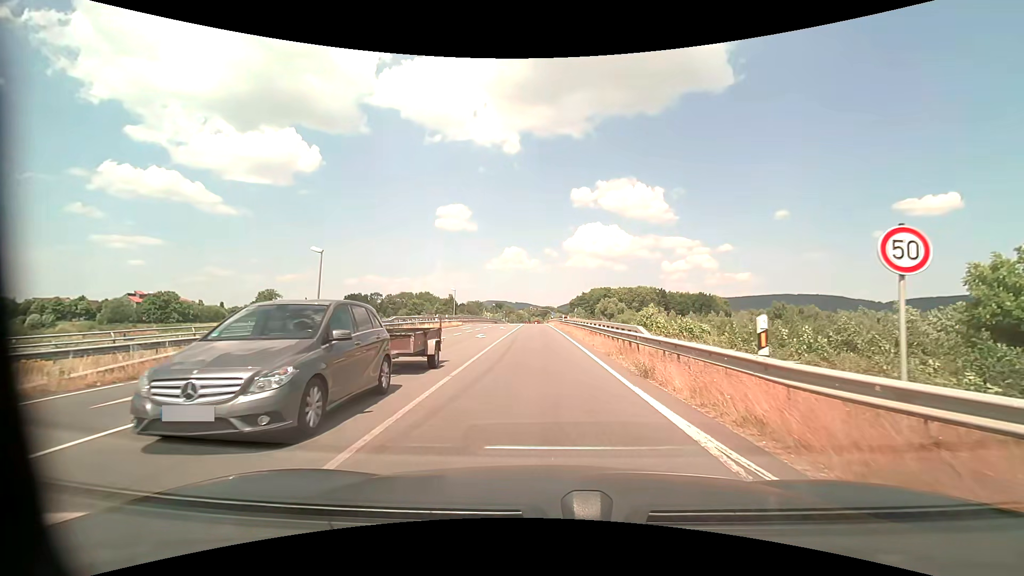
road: secondary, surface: asphalt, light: Day
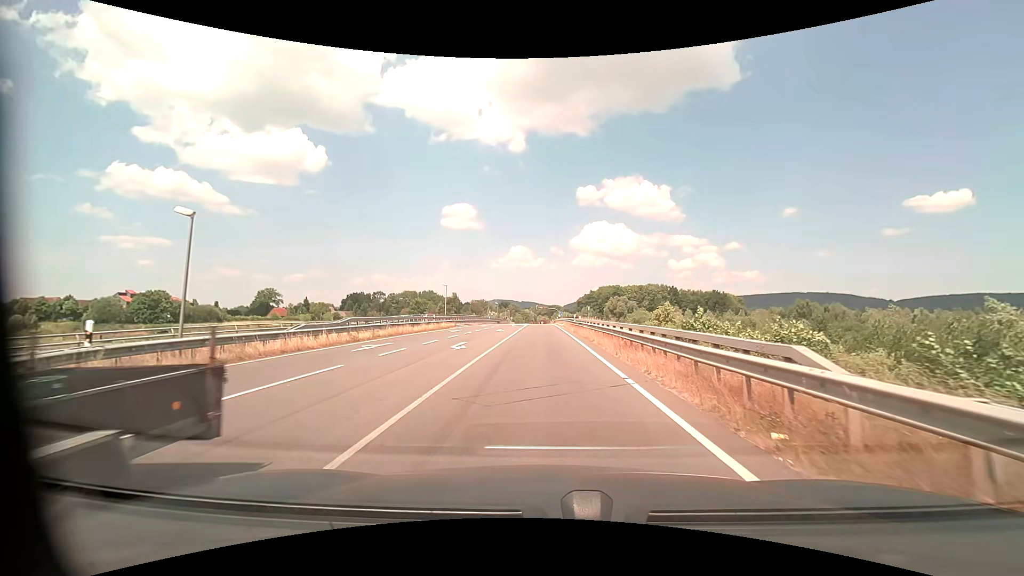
(-0.1, +9.8) m; -1°
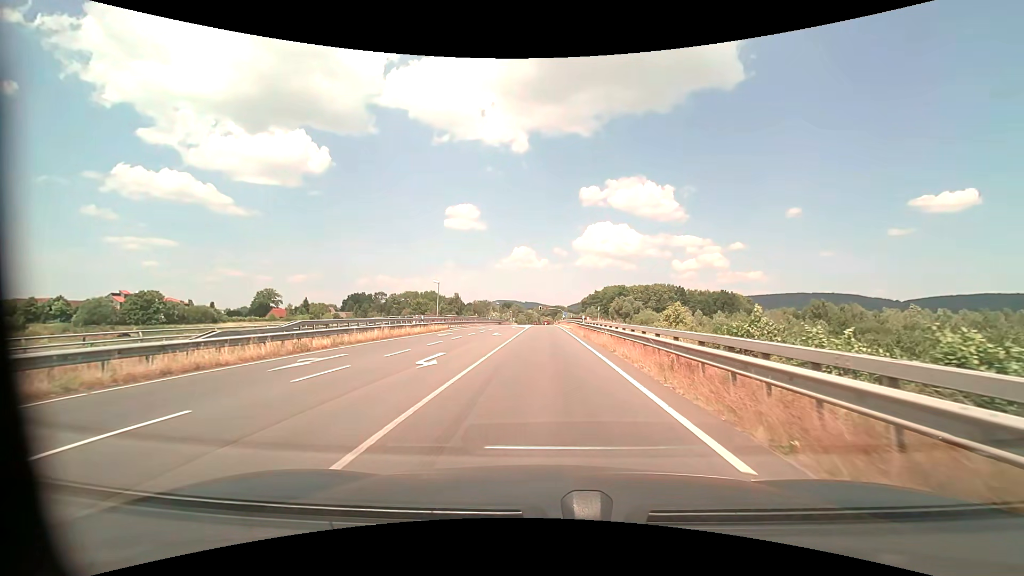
(0.0, +6.0) m; 0°
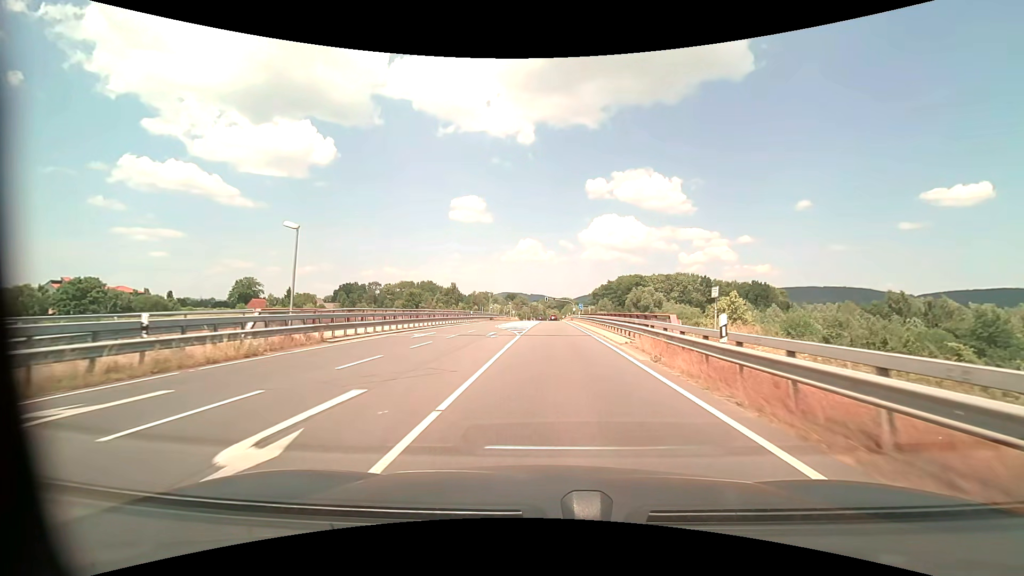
(-0.3, +29.4) m; -1°
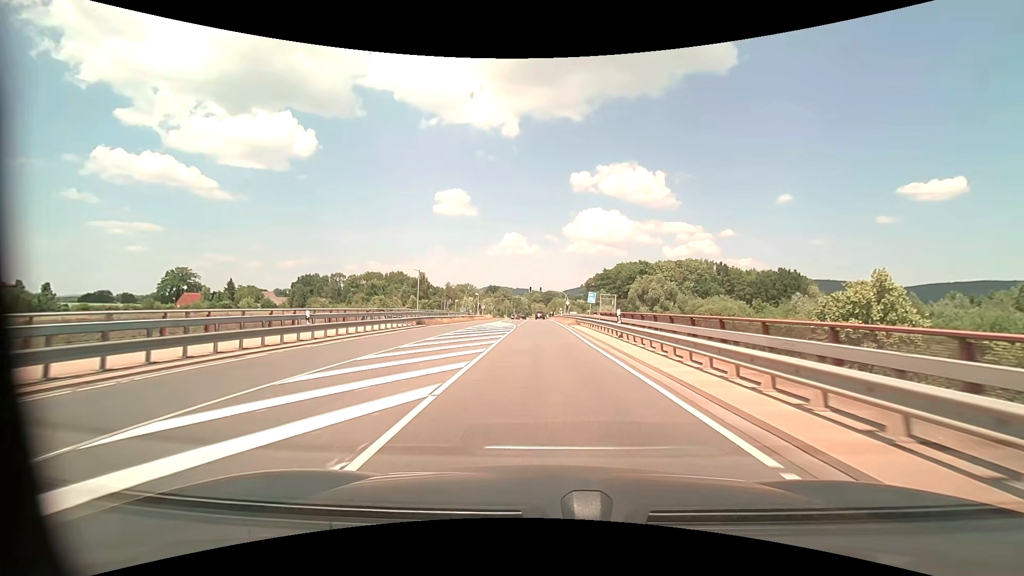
(+0.4, +39.4) m; +2°
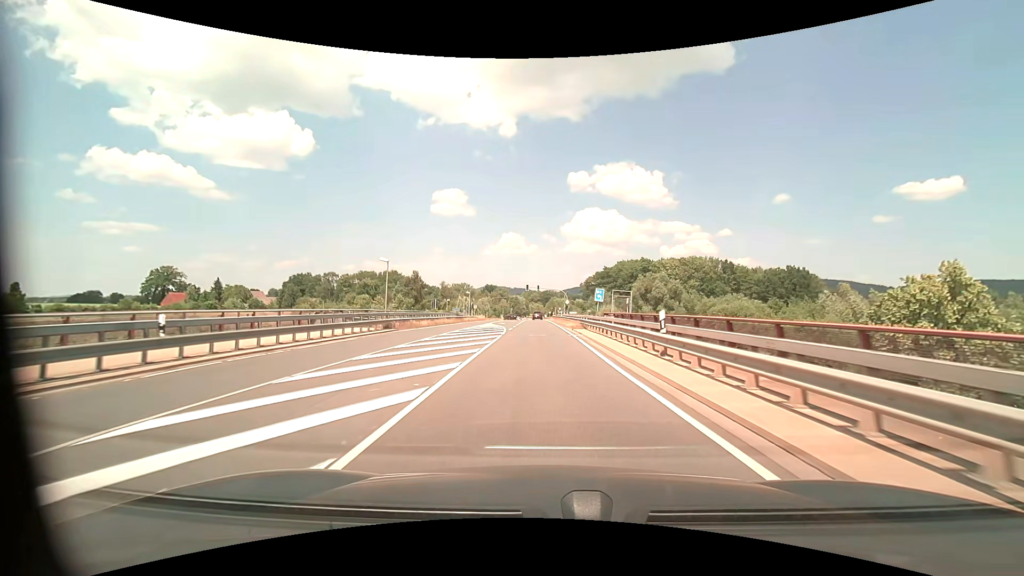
(0.0, +7.9) m; 0°
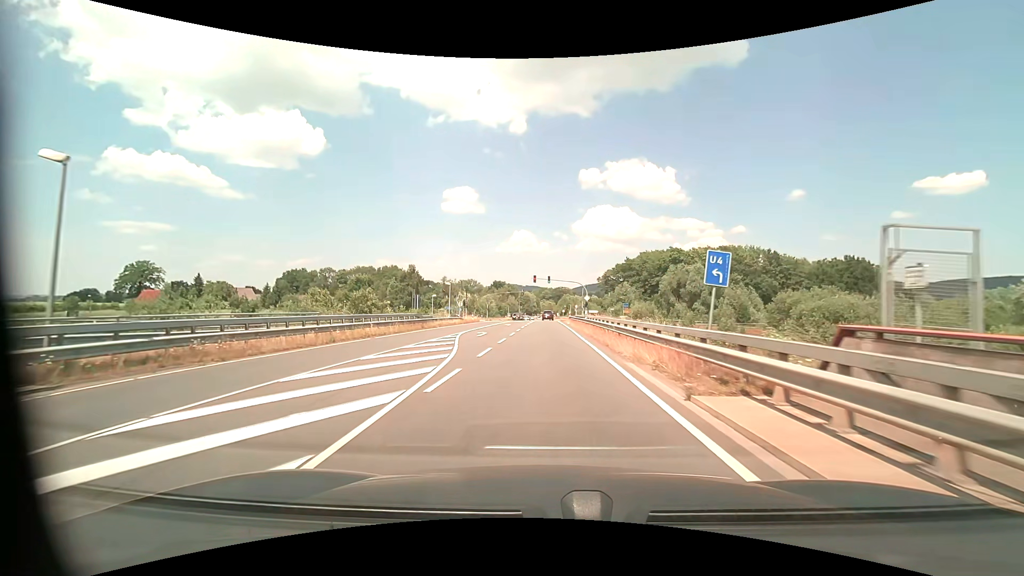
(-0.1, +23.9) m; -1°
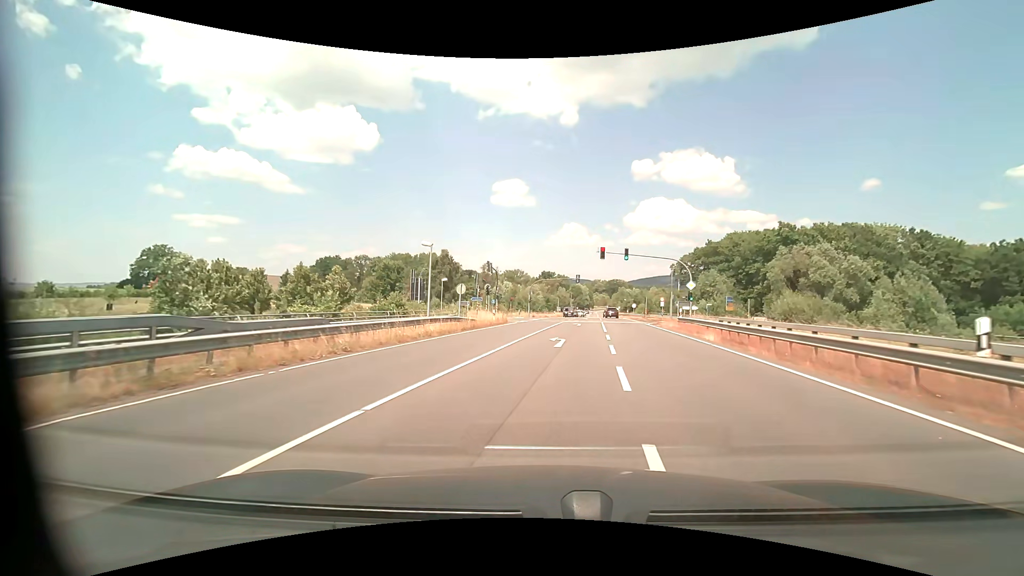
(-2.1, +30.0) m; -6°
(0, +10) (+1, +20) (+2, +30) (+3, +40) (+4, +50) (+5, +60) (+1, +69) (-7, +73) (-17, +75) (-27, +76) m
